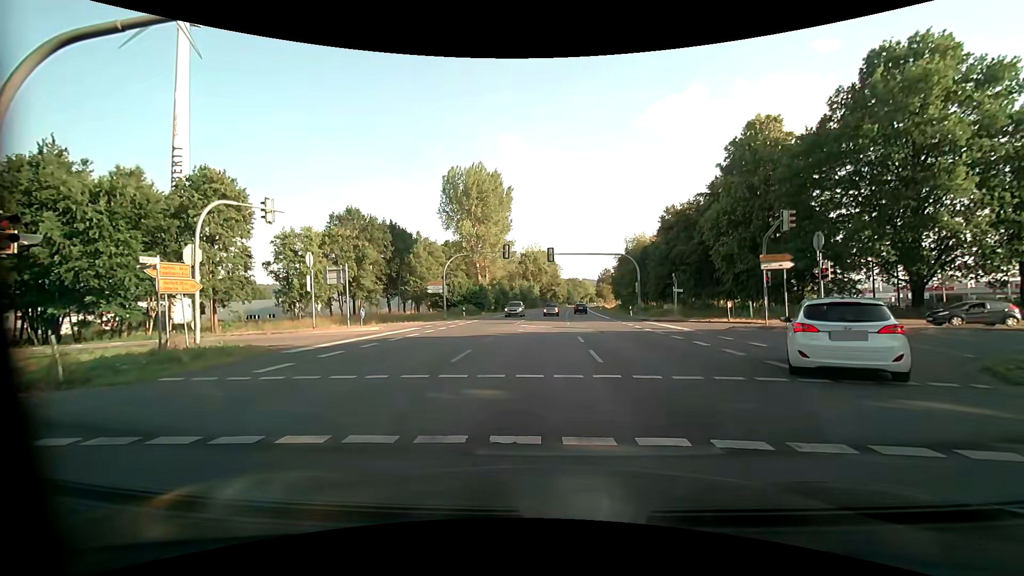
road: primary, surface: asphalt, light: Day
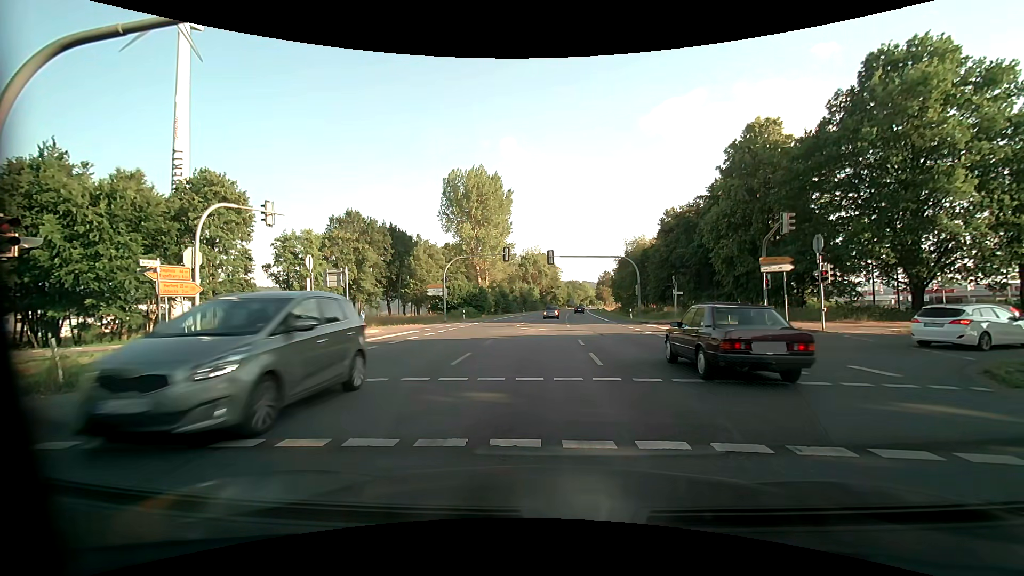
(0.0, +0.1) m; 0°
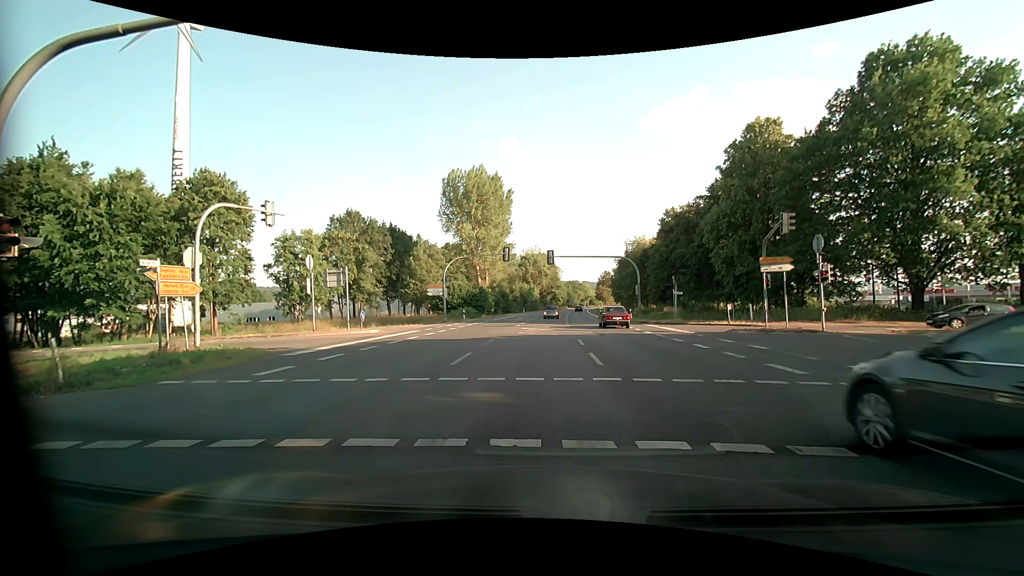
(0.0, 0.0) m; 0°
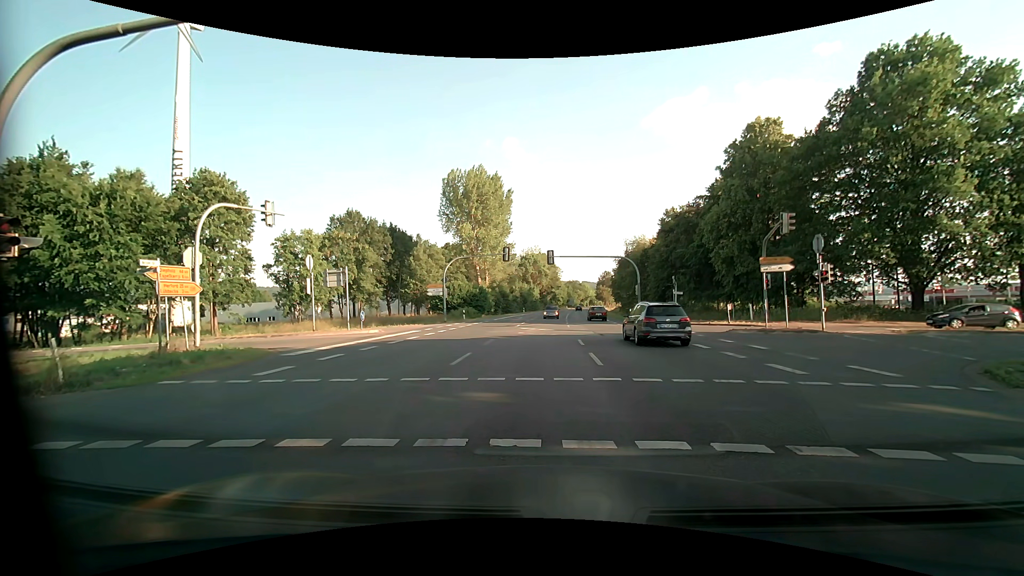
(0.0, 0.0) m; 0°
(0, +10) (0, +20) (-2, +30) (-8, +37) (-18, +39) (-28, +38) (-38, +37) (-48, +37) (-58, +37) (-68, +37) m
